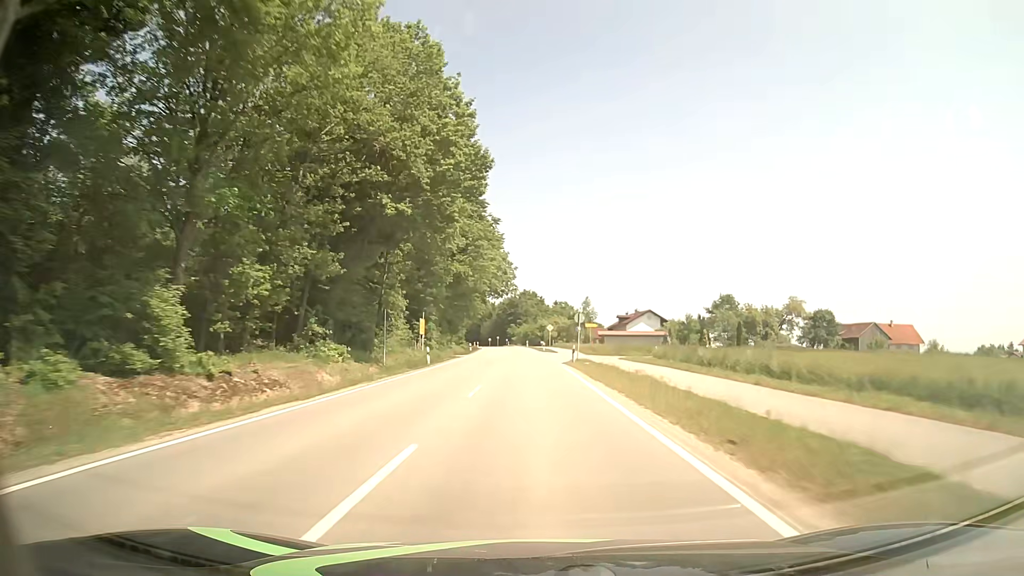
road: tertiary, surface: asphalt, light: Day
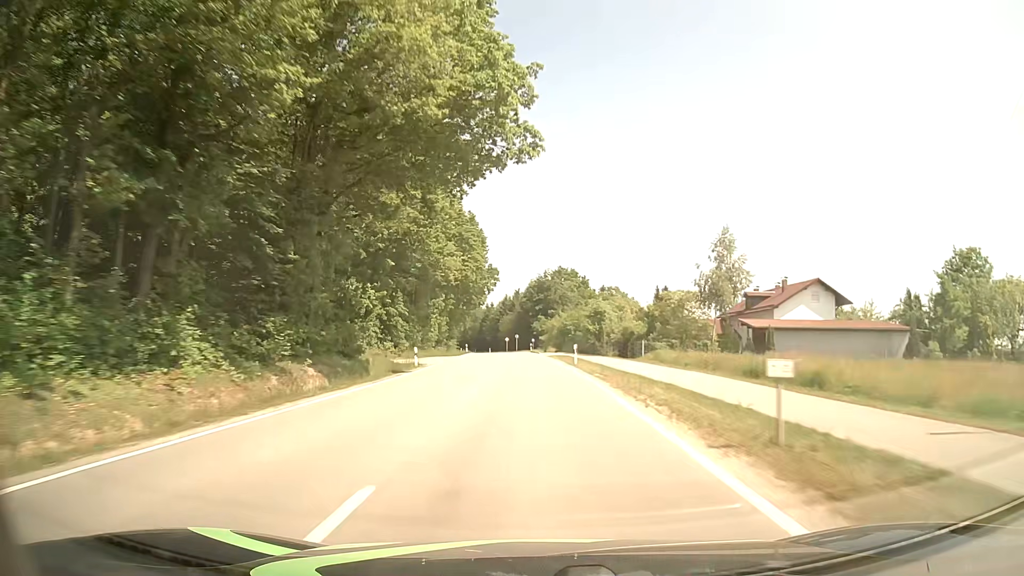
(-1.4, +74.9) m; -3°
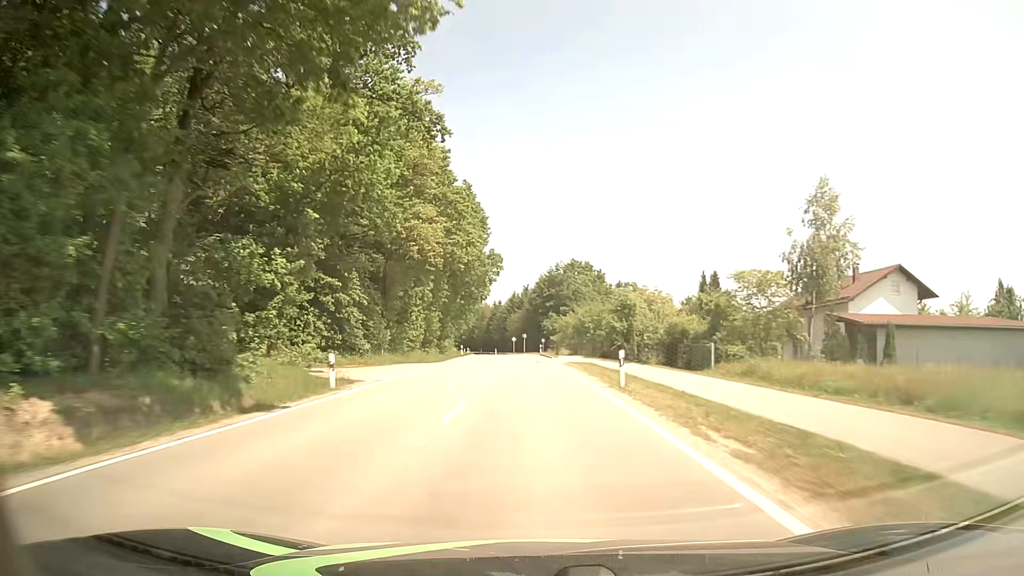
(-0.1, +15.3) m; -1°
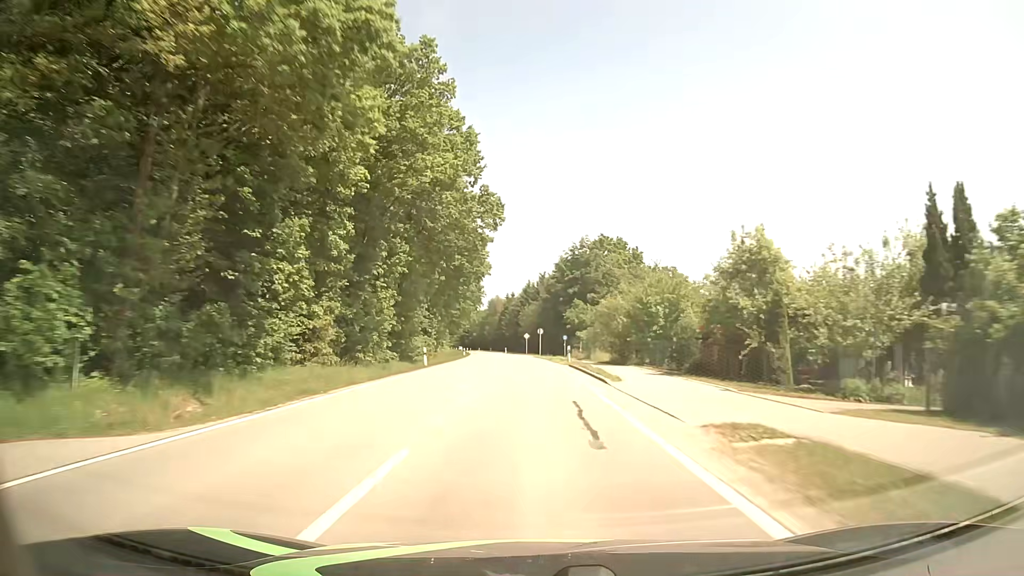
(-0.2, +30.9) m; -1°
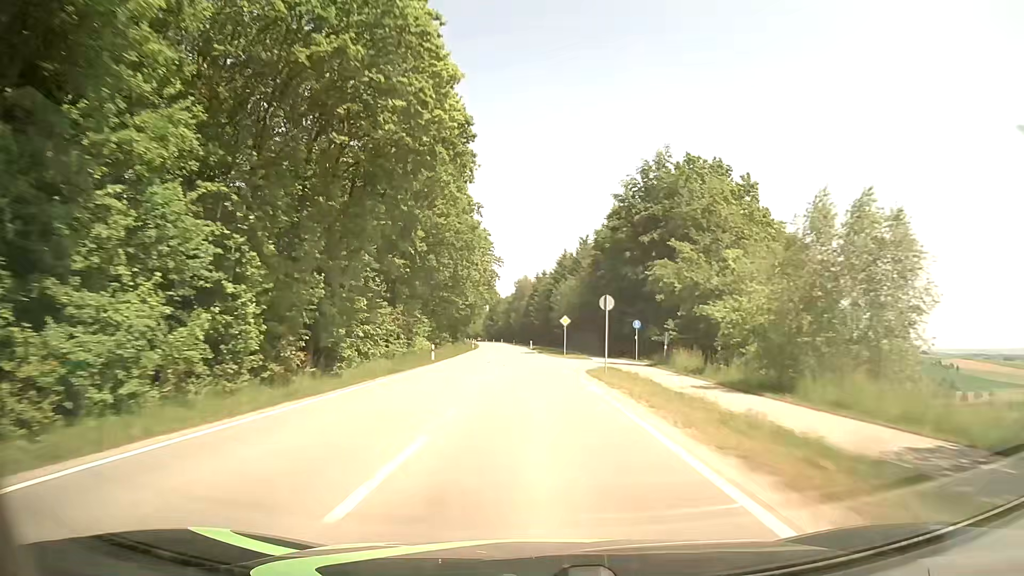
(-1.0, +46.8) m; -3°
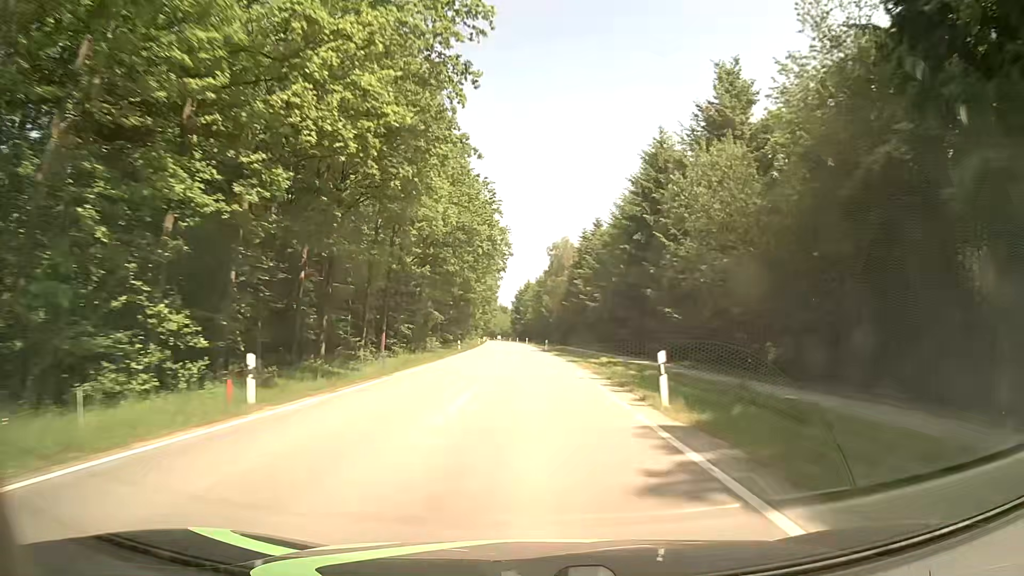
(-2.7, +78.9) m; -4°
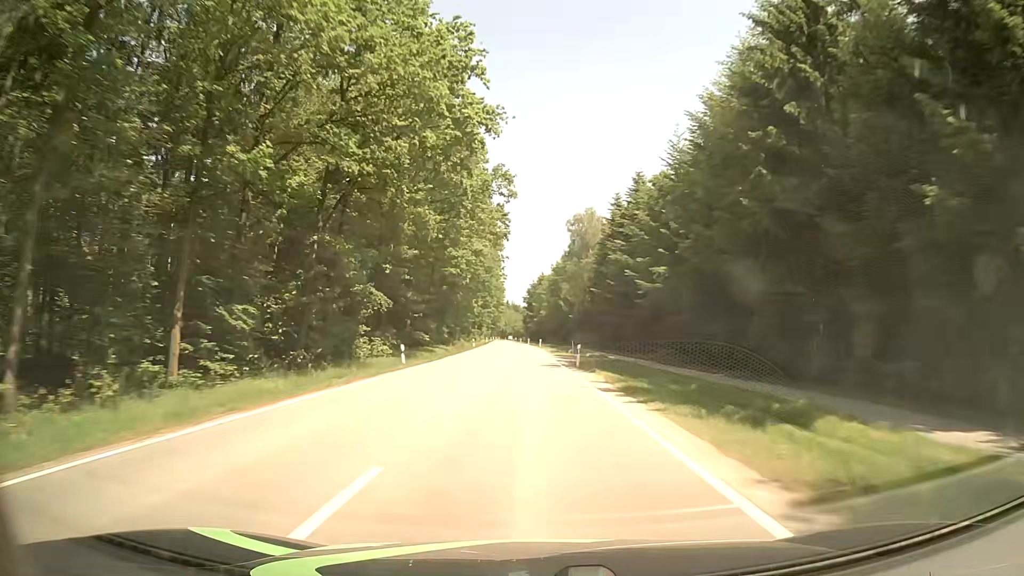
(-0.2, +31.6) m; -1°
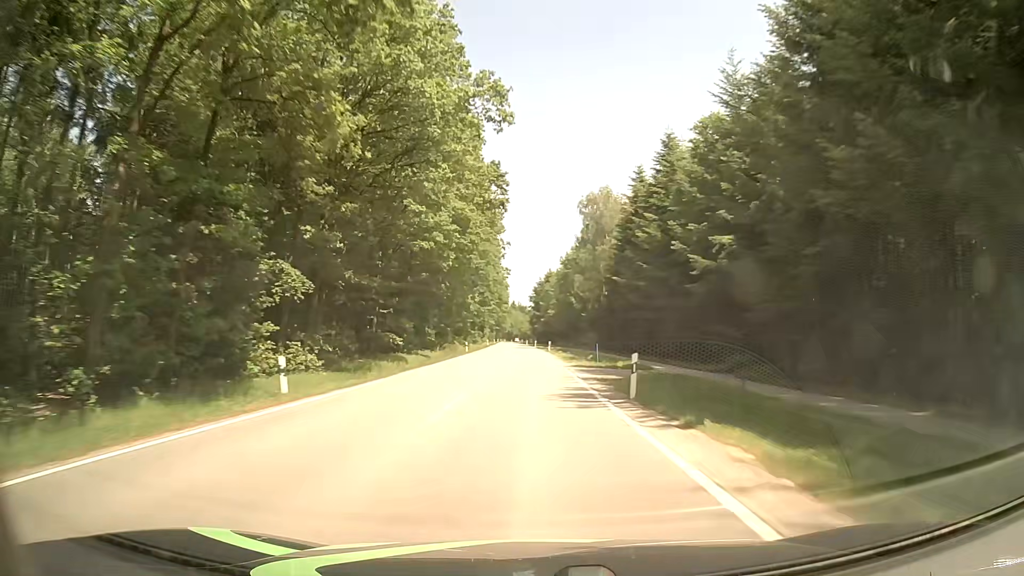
(0.0, +15.8) m; 0°
(0, +10) (0, +20) (0, +30) (0, +40) (-1, +50) (-1, +60) (-1, +70) (-1, +80) (-2, +90) (-2, +100) m
